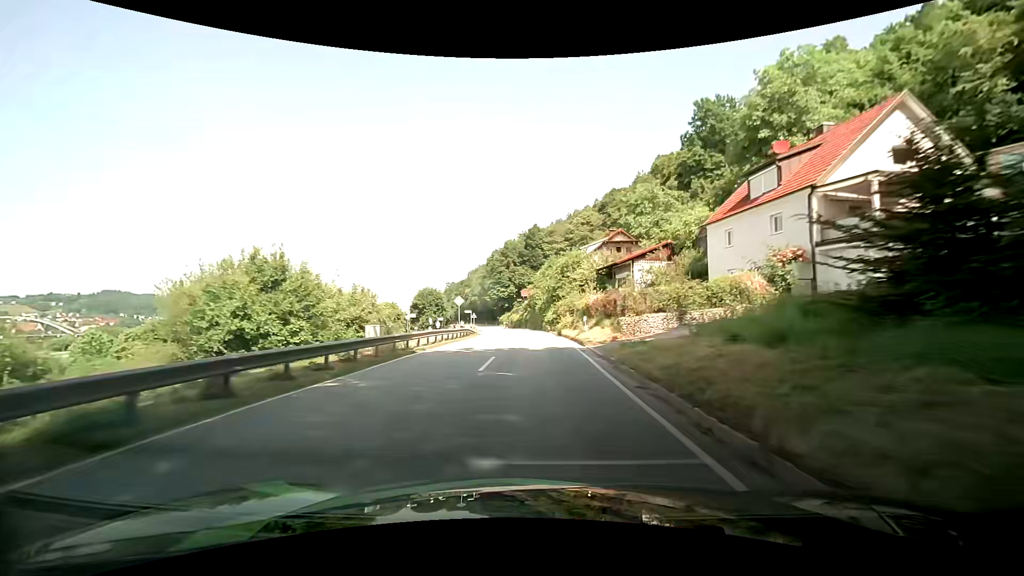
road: secondary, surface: asphalt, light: Day
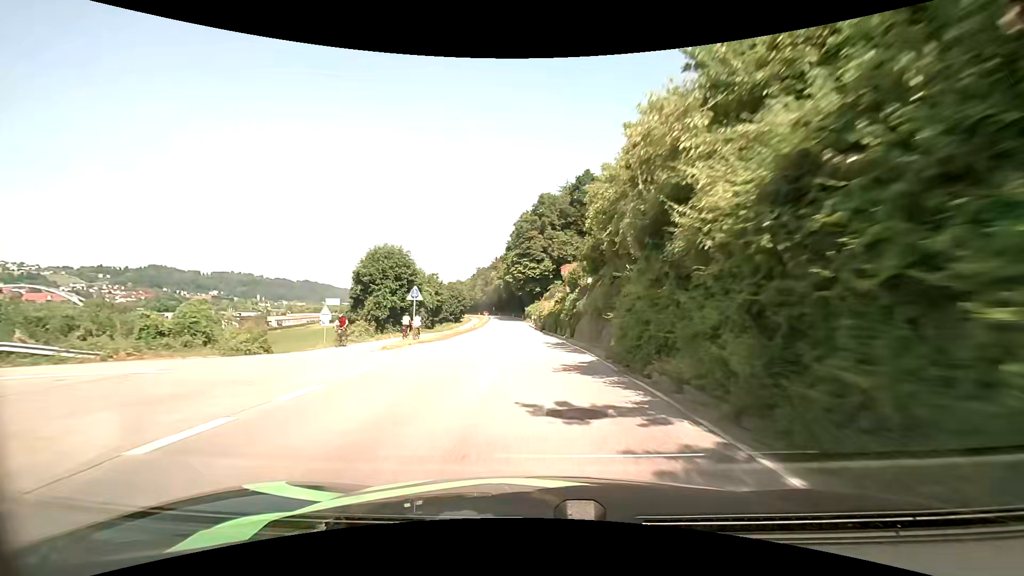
(-1.5, +52.7) m; -4°
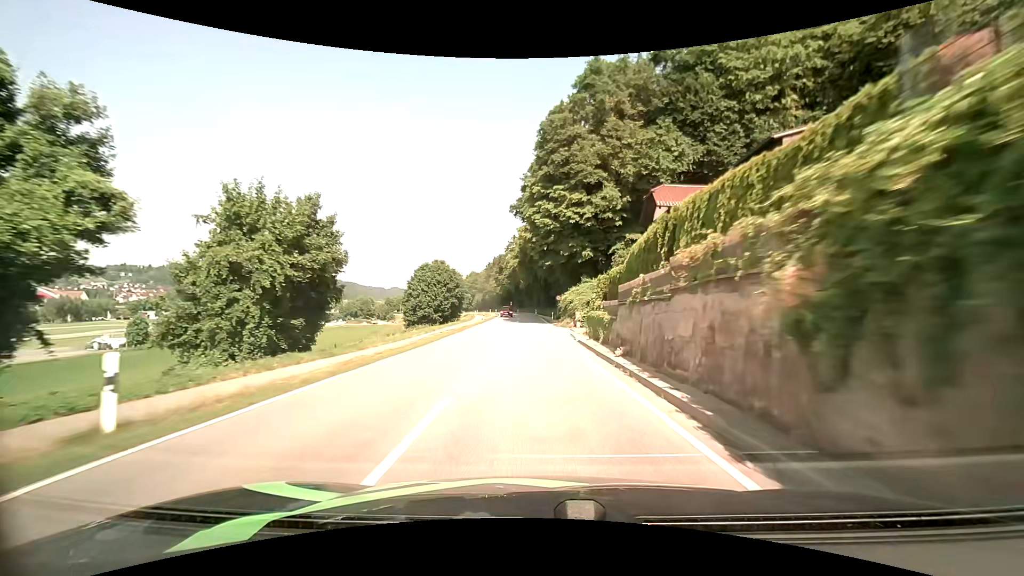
(-2.1, +53.6) m; -3°
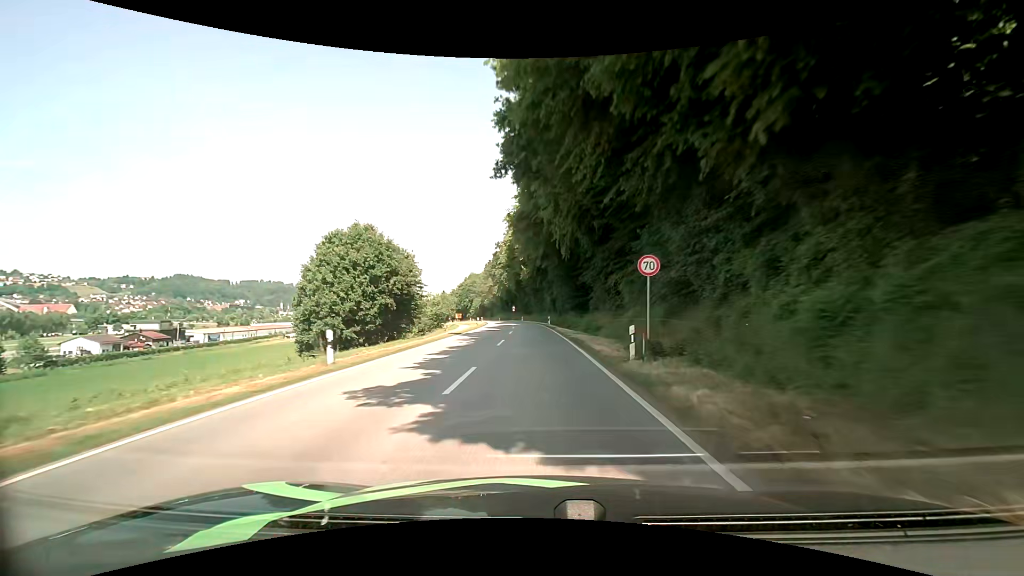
(-0.6, +45.0) m; -2°
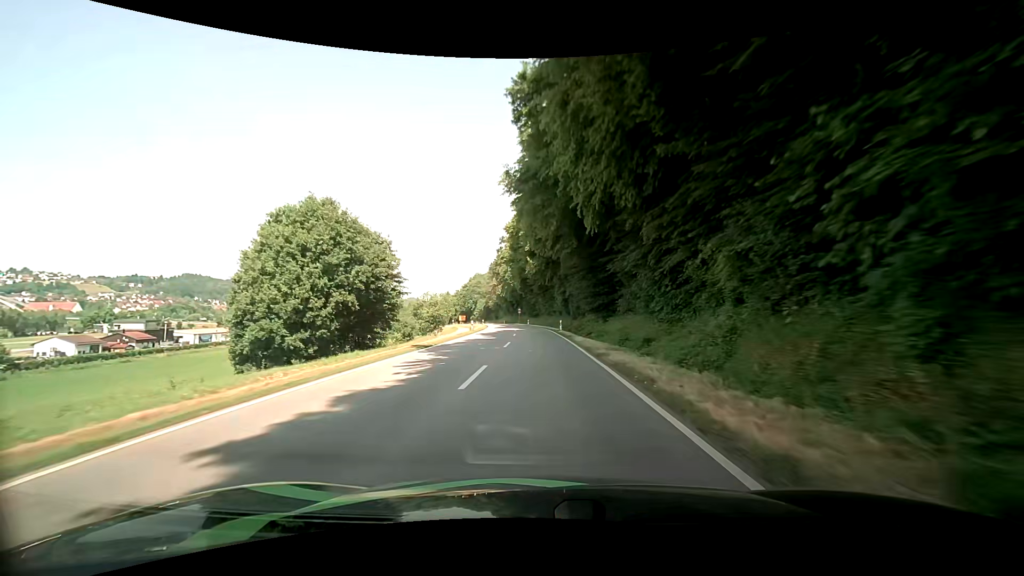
(-0.1, +11.5) m; -1°
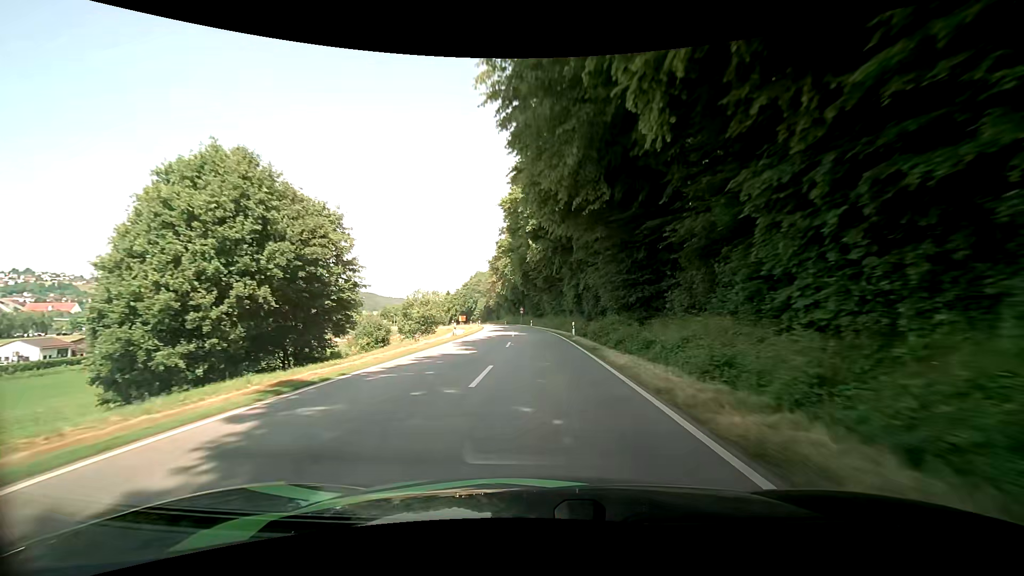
(0.0, +11.6) m; 0°
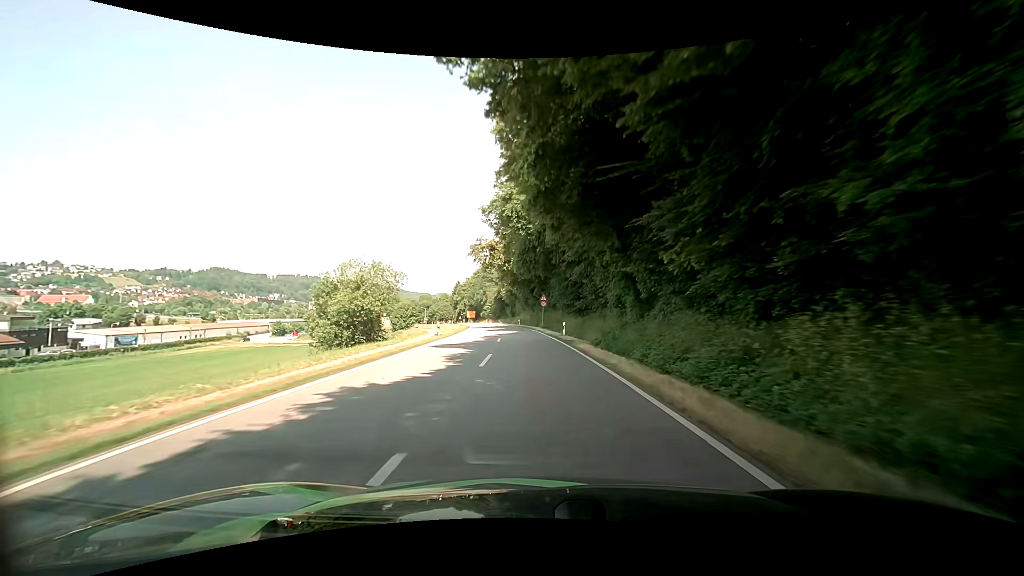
(-1.1, +45.4) m; -3°
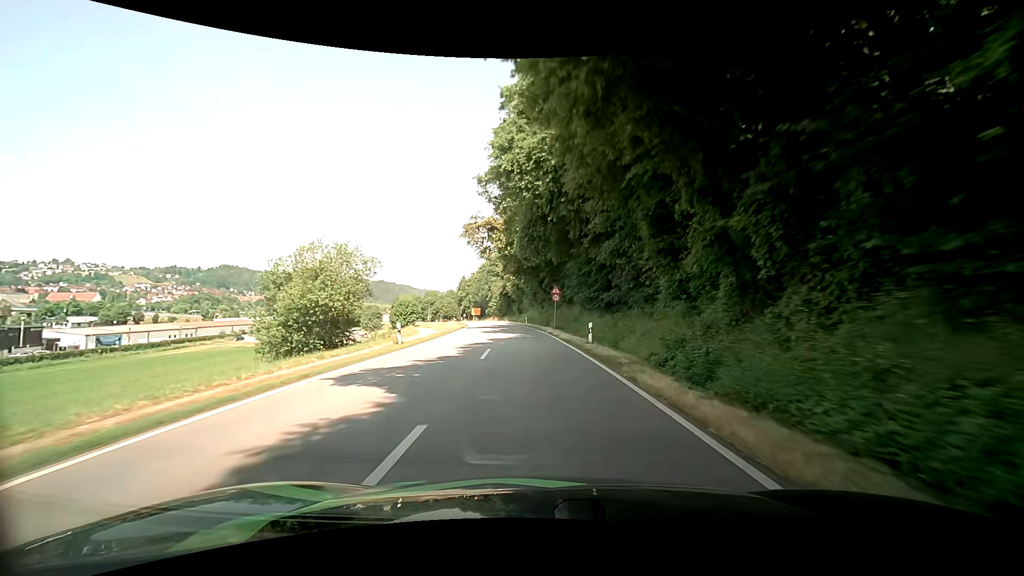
(-0.1, +11.0) m; -1°
(0, +10) (0, +20) (-1, +30) (-2, +40) (-3, +50) (-3, +60) (-5, +70) (-6, +80) (-8, +90) (-9, +99) m
